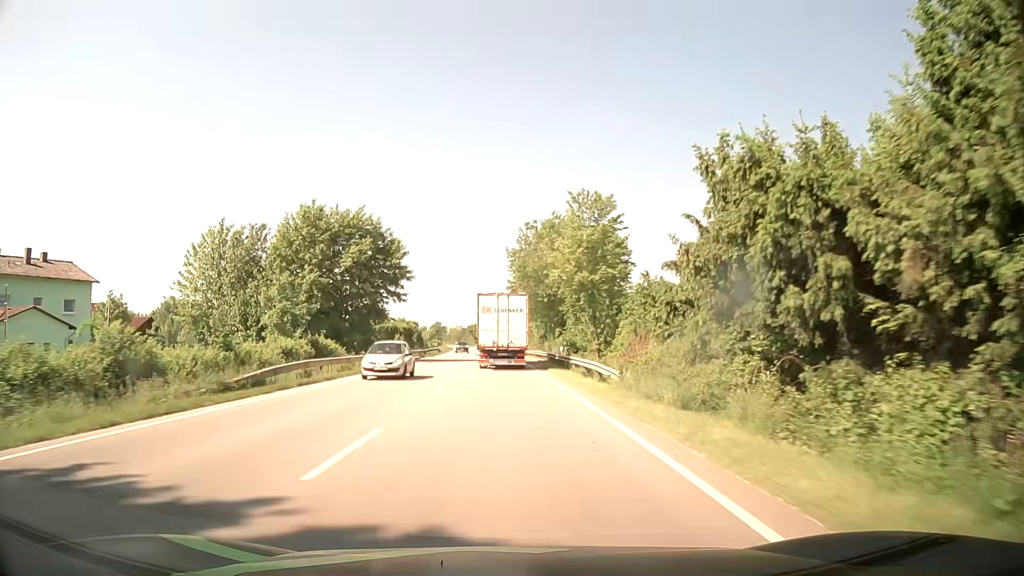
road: primary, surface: asphalt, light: Day
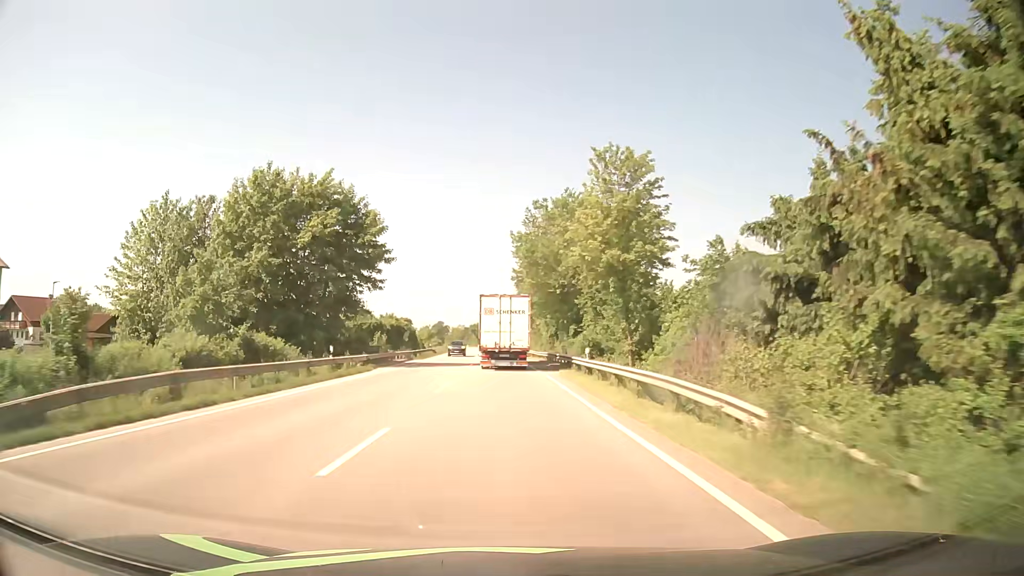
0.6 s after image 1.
(0.0, +11.5) m; 0°
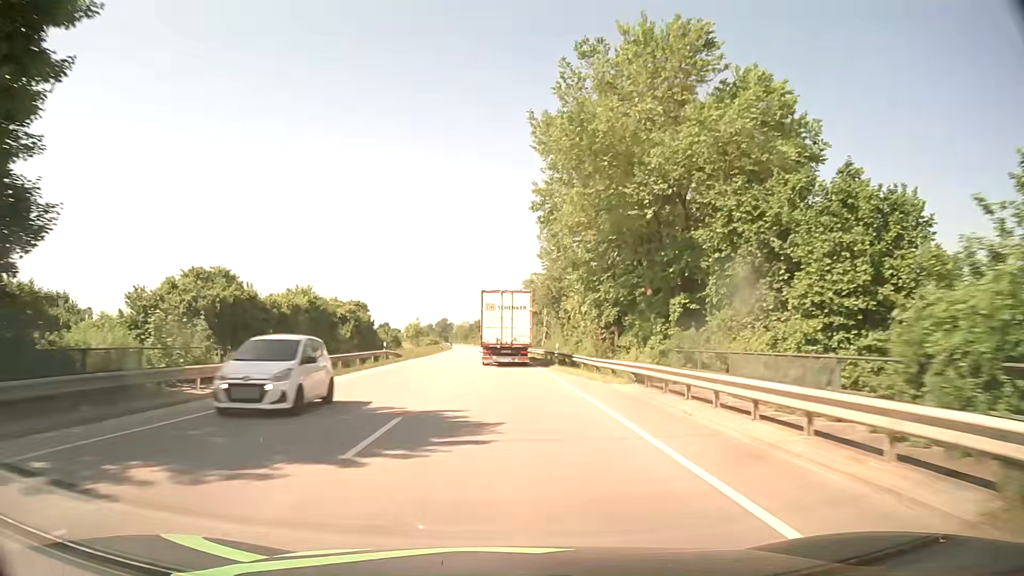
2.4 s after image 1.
(-0.3, +34.7) m; -1°
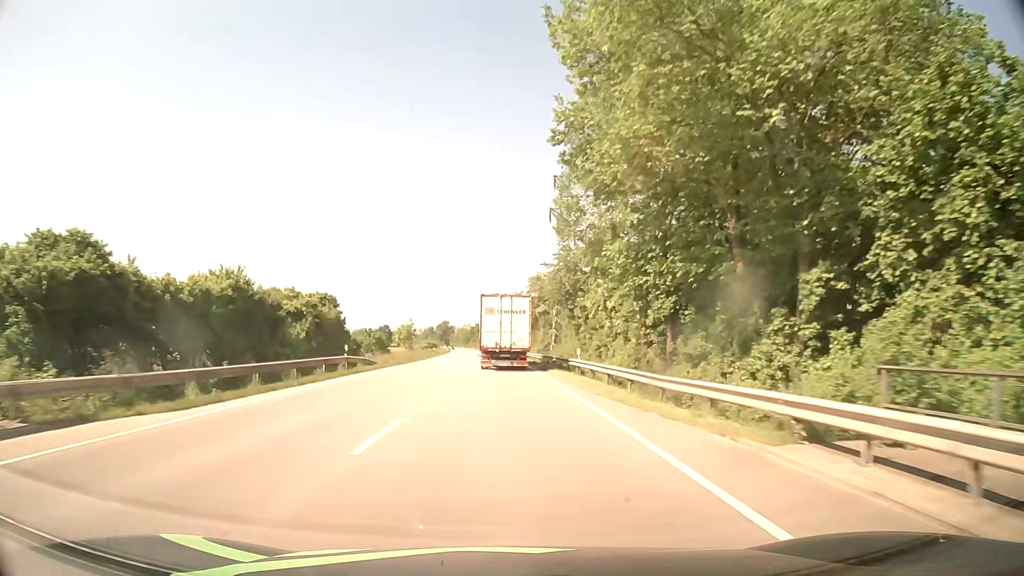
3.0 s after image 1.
(0.0, +11.6) m; 0°
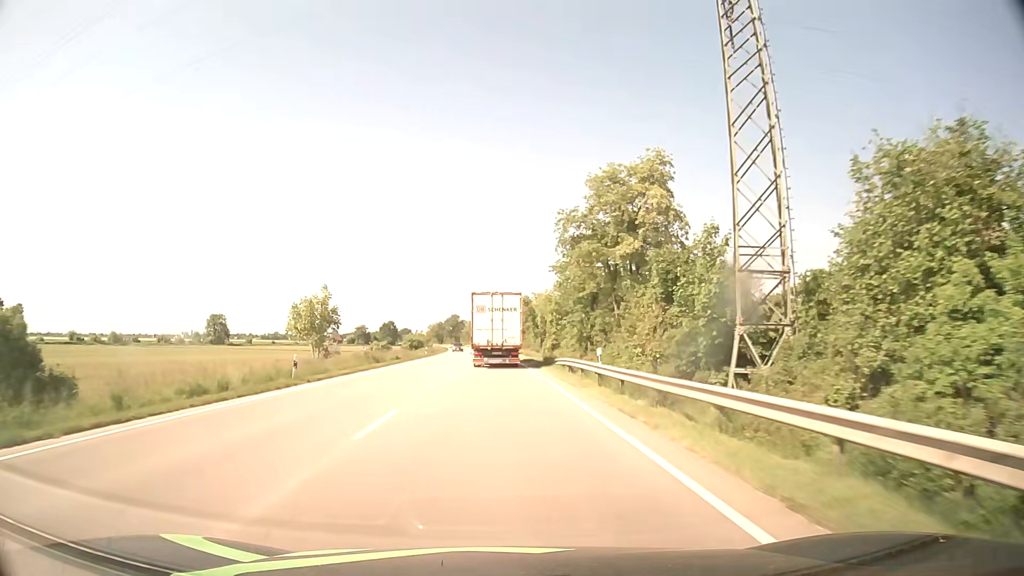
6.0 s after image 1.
(-0.7, +58.2) m; -1°
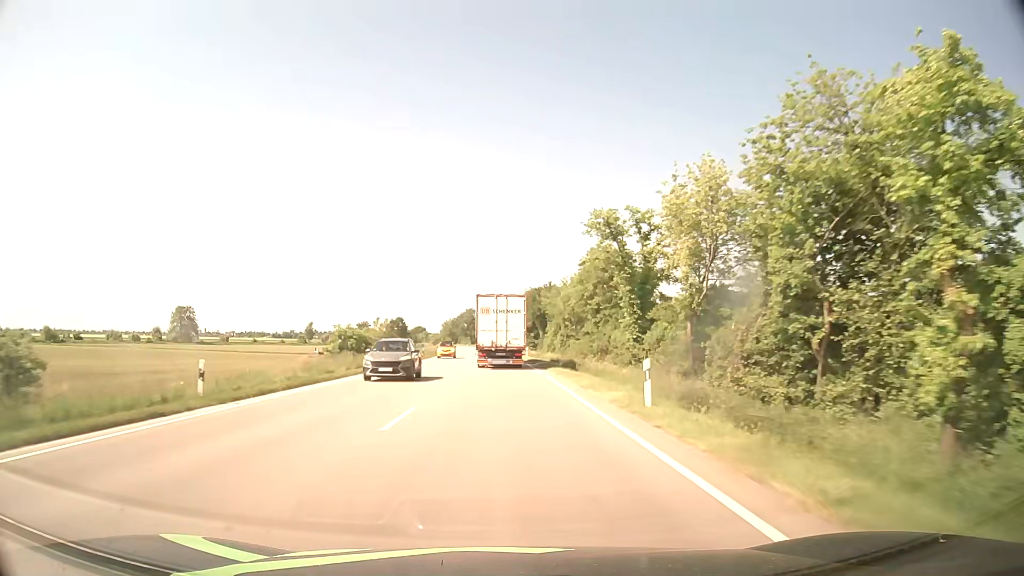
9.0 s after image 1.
(-1.4, +58.5) m; -2°
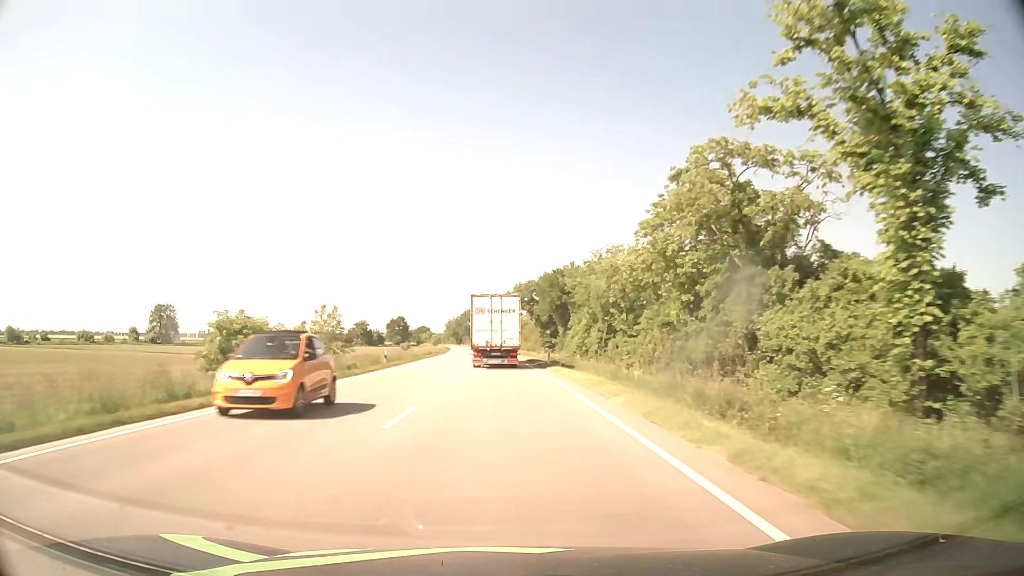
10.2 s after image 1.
(-0.1, +23.5) m; -1°
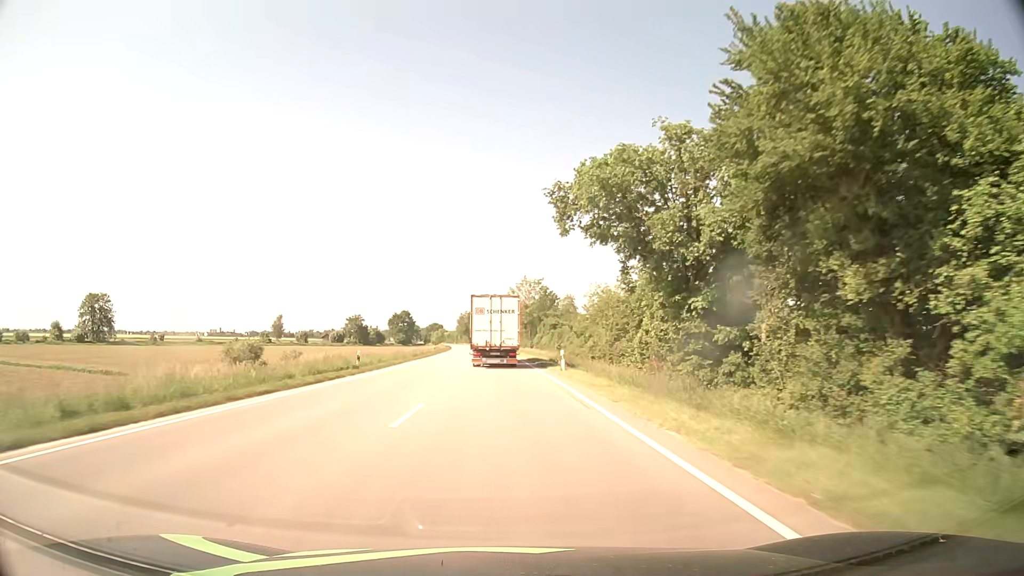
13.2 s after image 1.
(-1.0, +59.1) m; -2°
(0, +10) (0, +20) (0, +30) (0, +40) (-1, +50) (-1, +60) (-1, +70) (-2, +80) (-2, +90) (-3, +100) m
